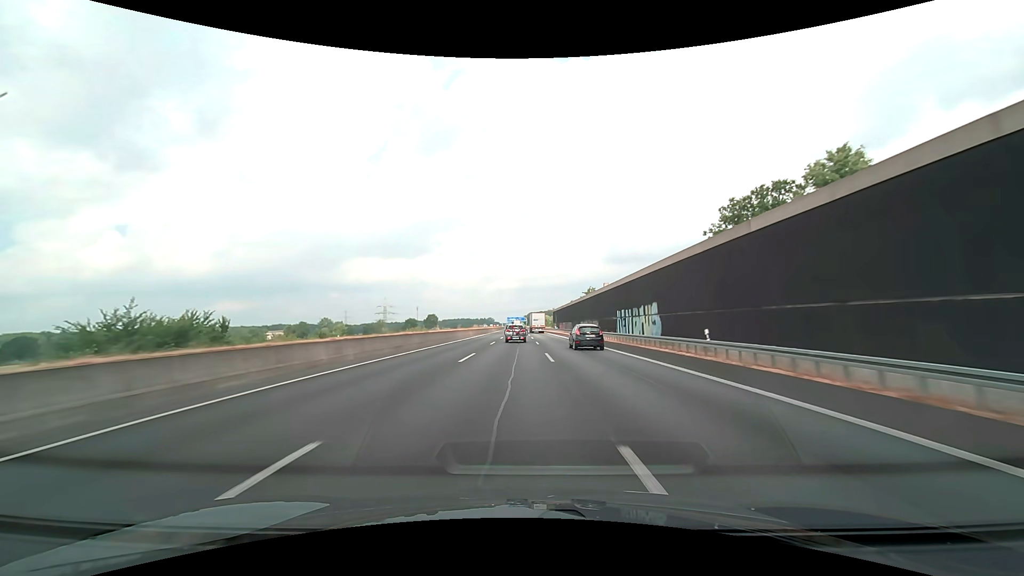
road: motorway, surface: asphalt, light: Day
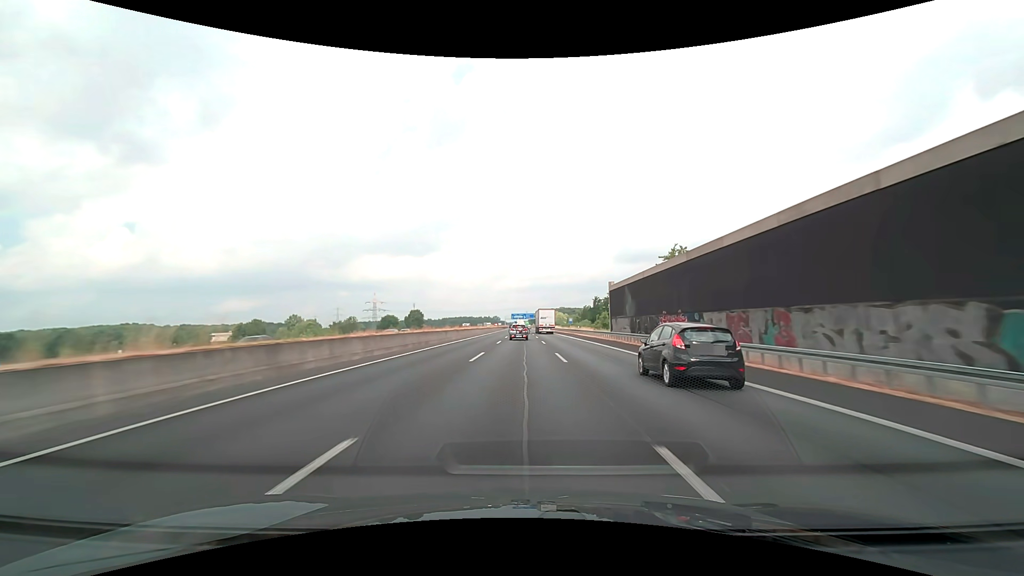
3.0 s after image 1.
(-0.9, +91.6) m; -1°
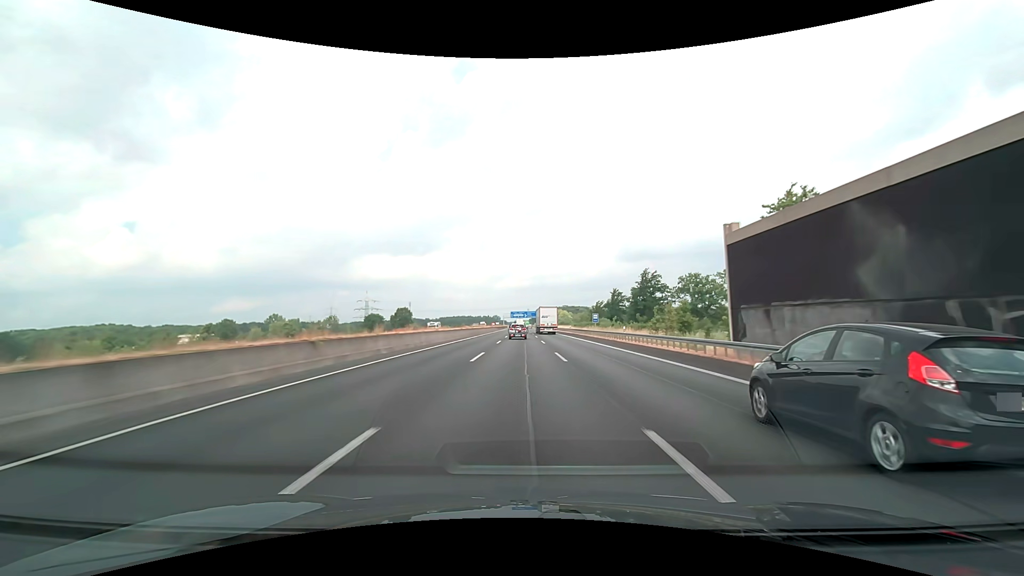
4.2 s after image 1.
(0.0, +36.5) m; 0°
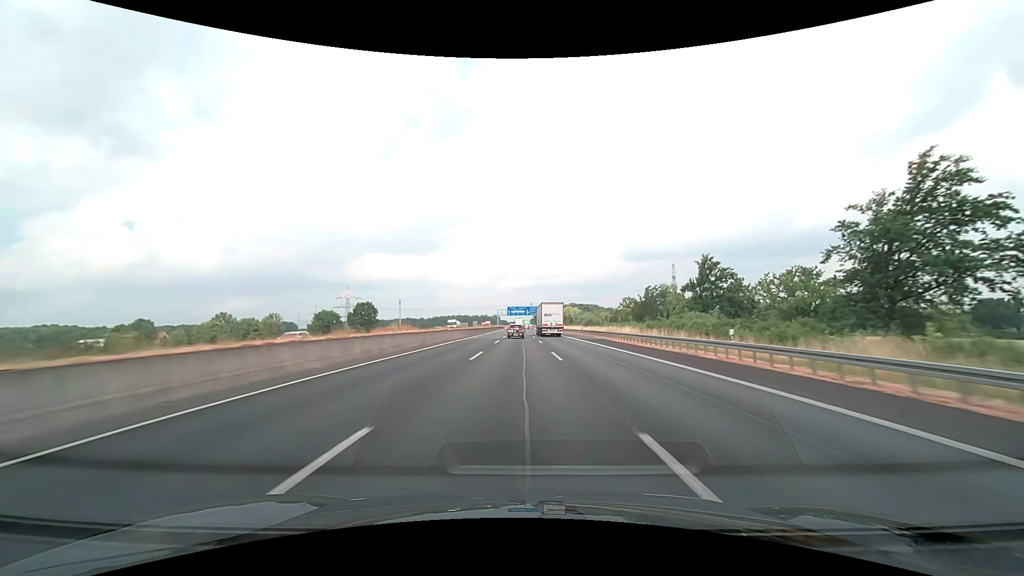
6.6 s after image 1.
(-0.1, +72.7) m; 0°
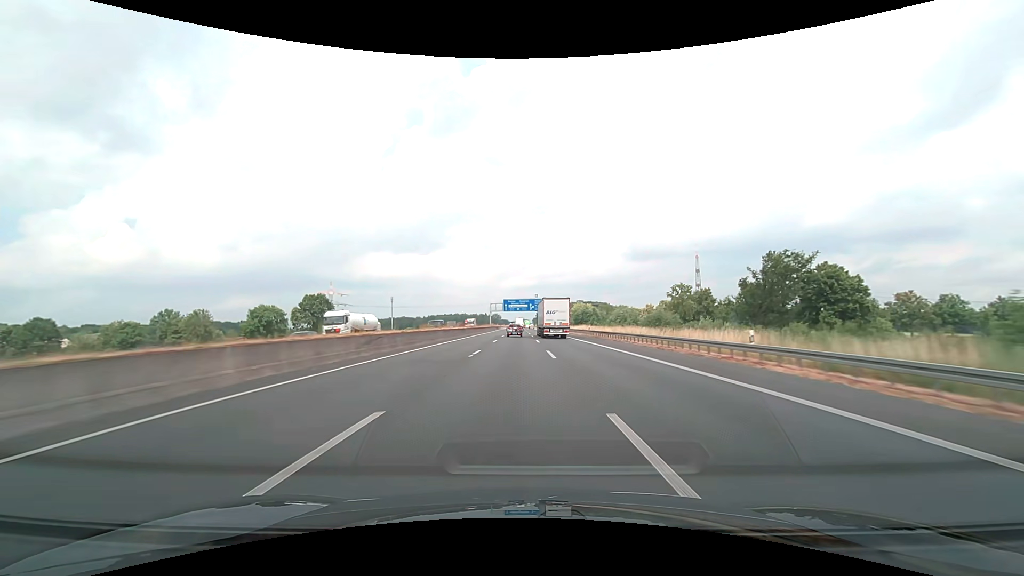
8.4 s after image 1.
(-0.1, +54.3) m; 0°
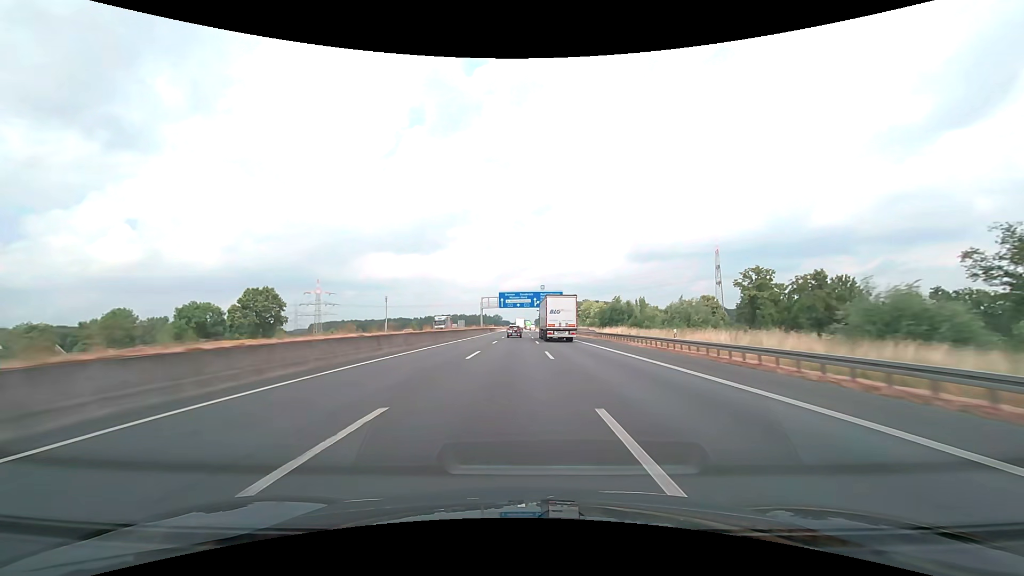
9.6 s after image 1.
(-0.1, +36.1) m; 0°
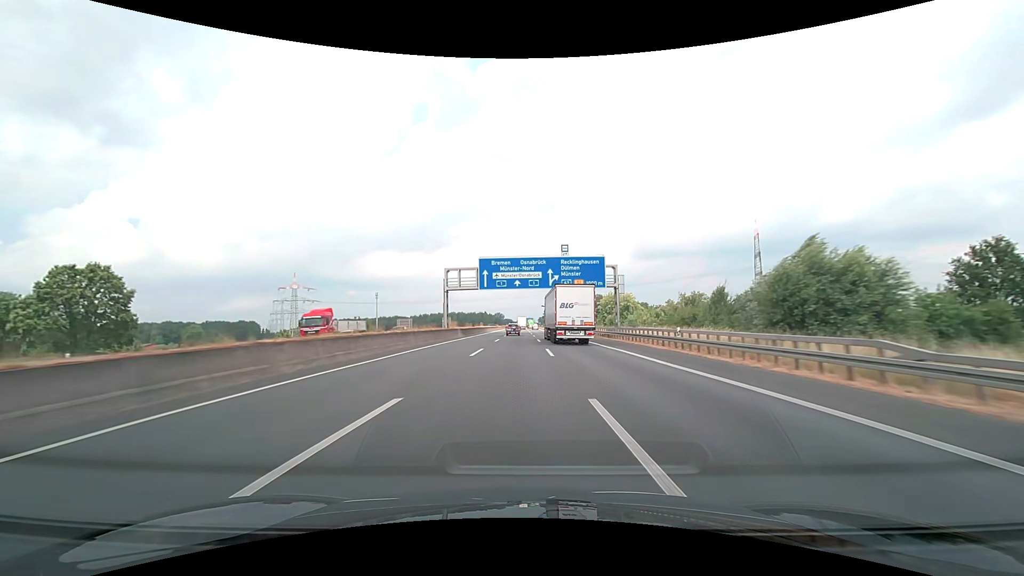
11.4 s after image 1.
(-0.1, +54.0) m; 0°
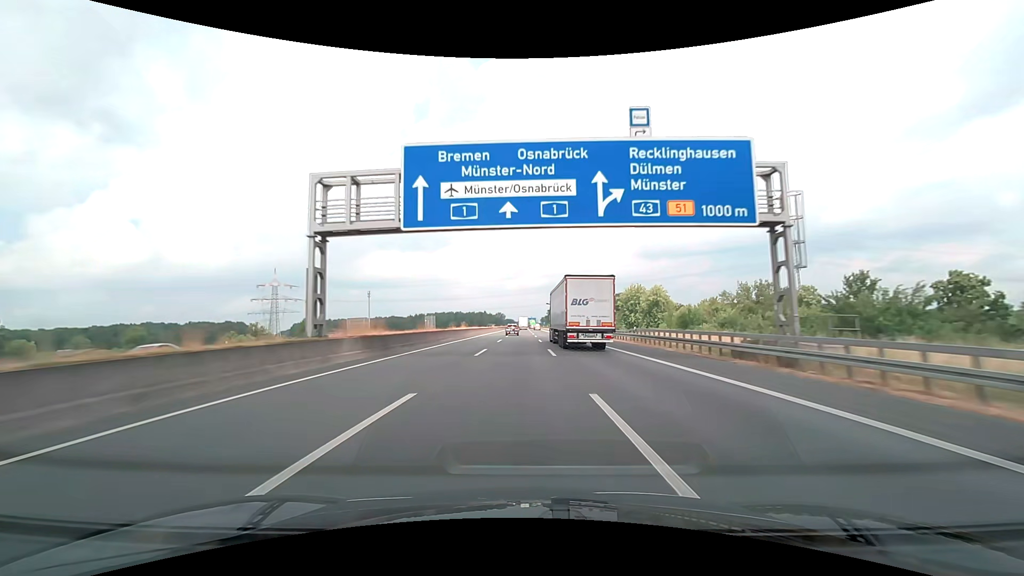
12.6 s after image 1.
(0.0, +35.9) m; 0°
(0, +10) (0, +20) (0, +30) (0, +40) (0, +50) (0, +60) (0, +70) (0, +80) (0, +90) (0, +100) m
